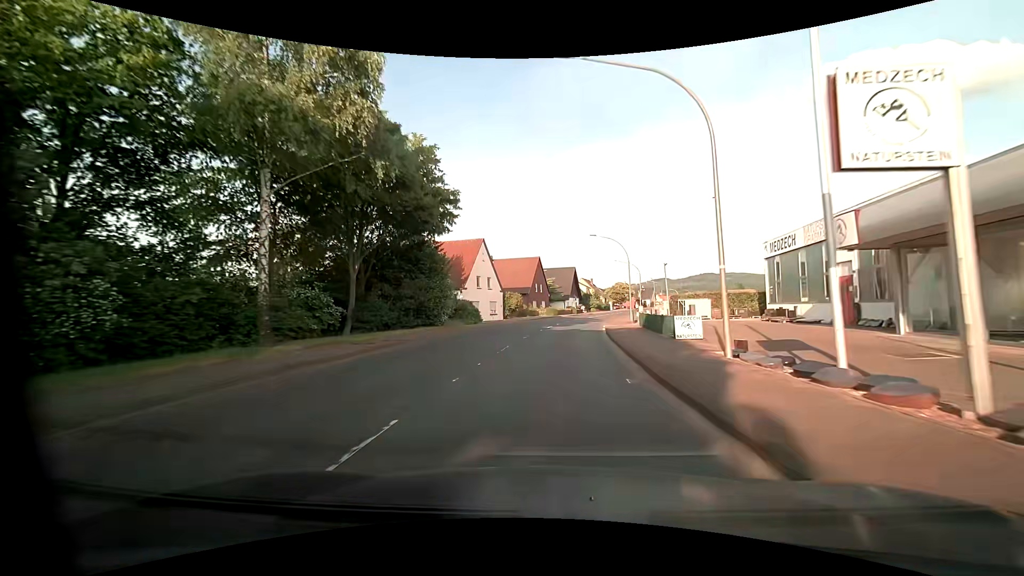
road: primary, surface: asphalt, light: Day
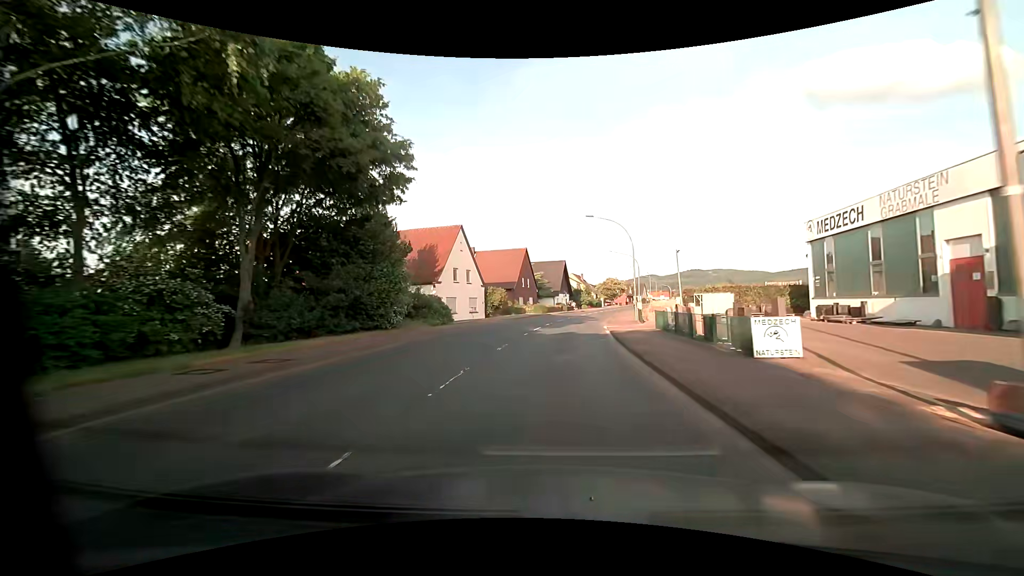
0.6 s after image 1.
(+0.1, +7.6) m; +2°
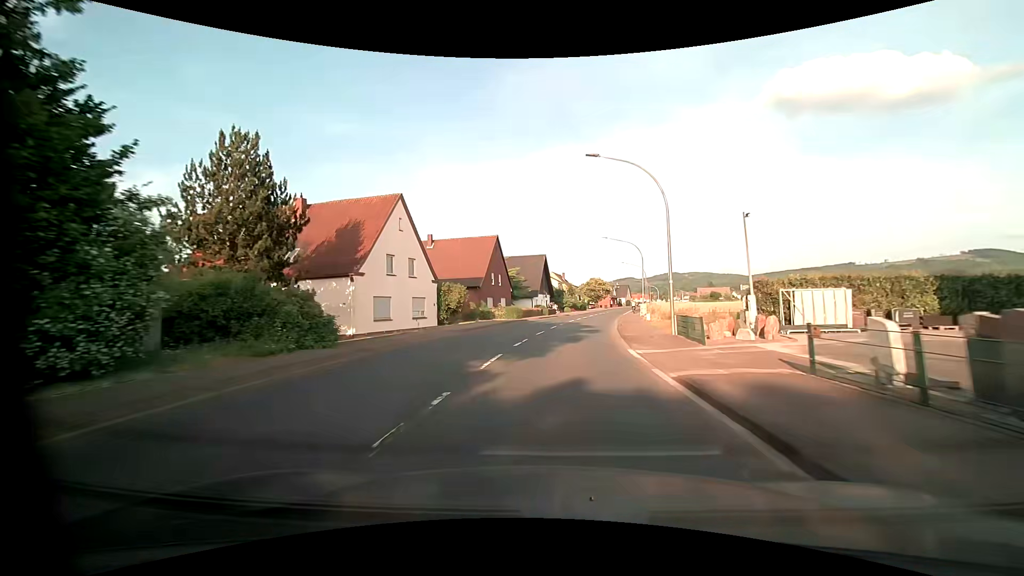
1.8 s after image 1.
(+0.1, +15.0) m; +2°
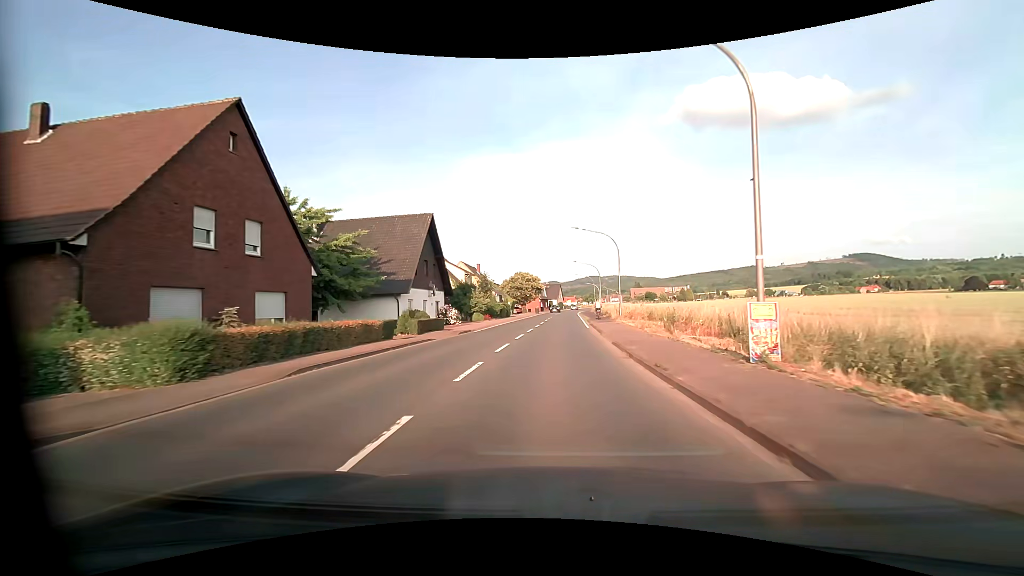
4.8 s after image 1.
(+3.1, +37.6) m; +9°
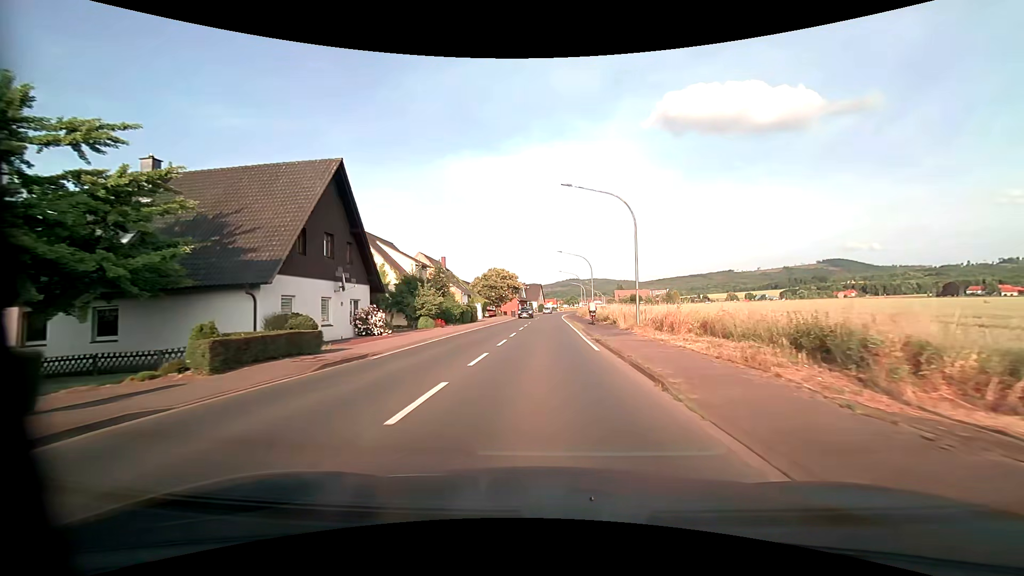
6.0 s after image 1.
(+0.3, +15.3) m; +2°
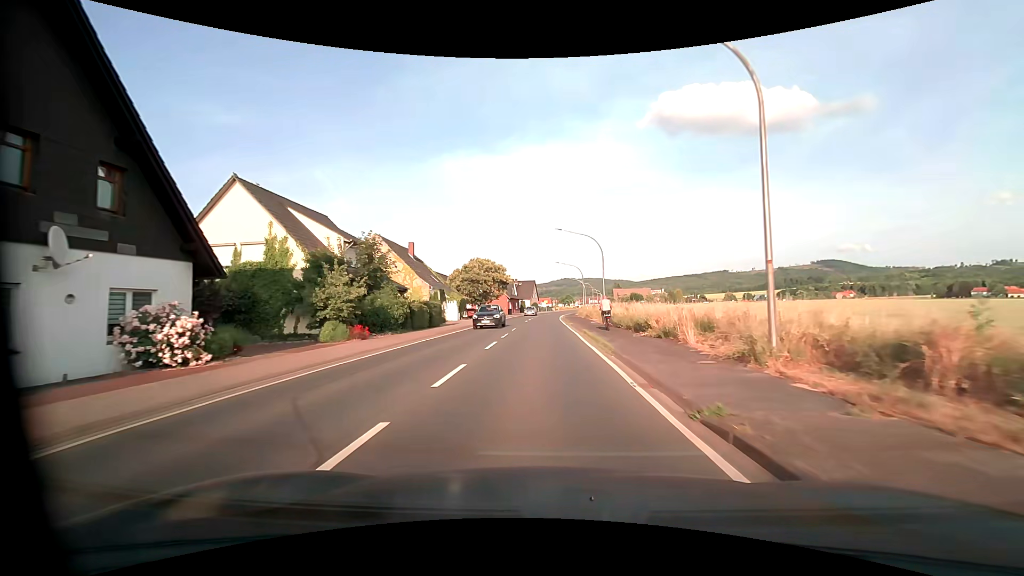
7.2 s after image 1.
(+0.1, +15.6) m; 0°
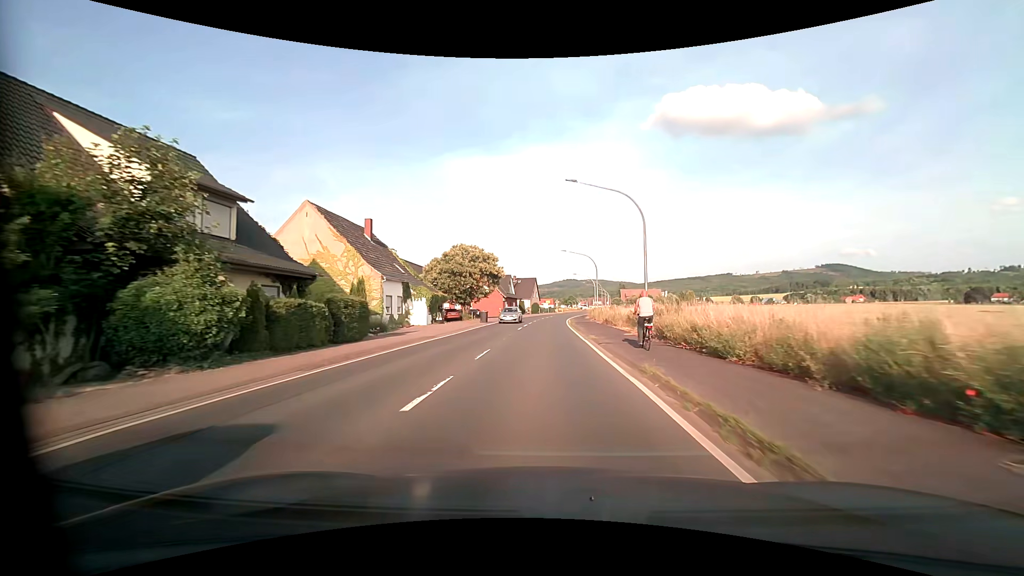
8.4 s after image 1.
(0.0, +15.8) m; 0°
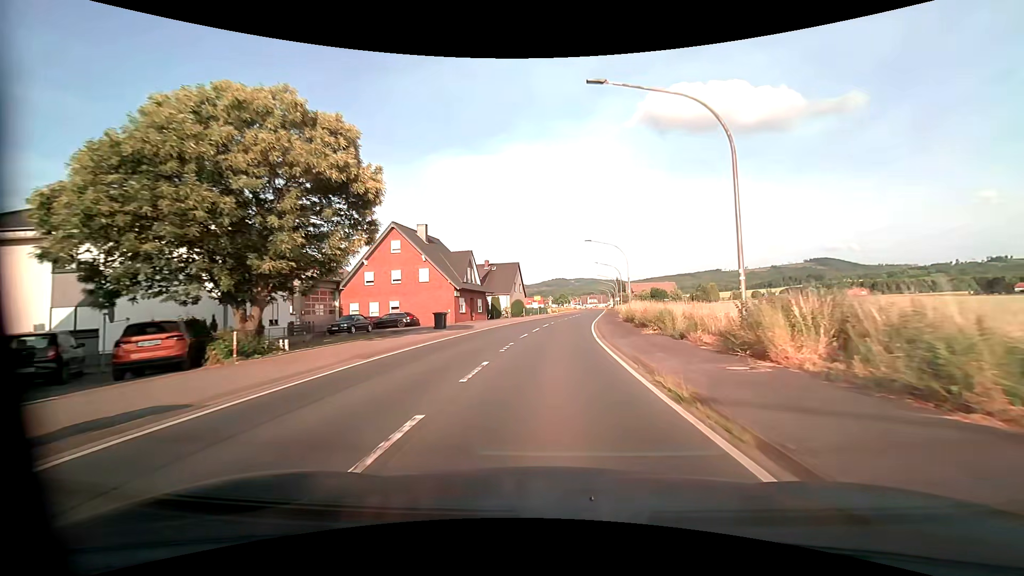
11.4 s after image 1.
(+0.1, +40.4) m; +1°
(0, +10) (0, +20) (+1, +30) (+2, +40) (+3, +50) (+5, +60) (+6, +70) (+7, +80) (+8, +90) (+10, +99) m
